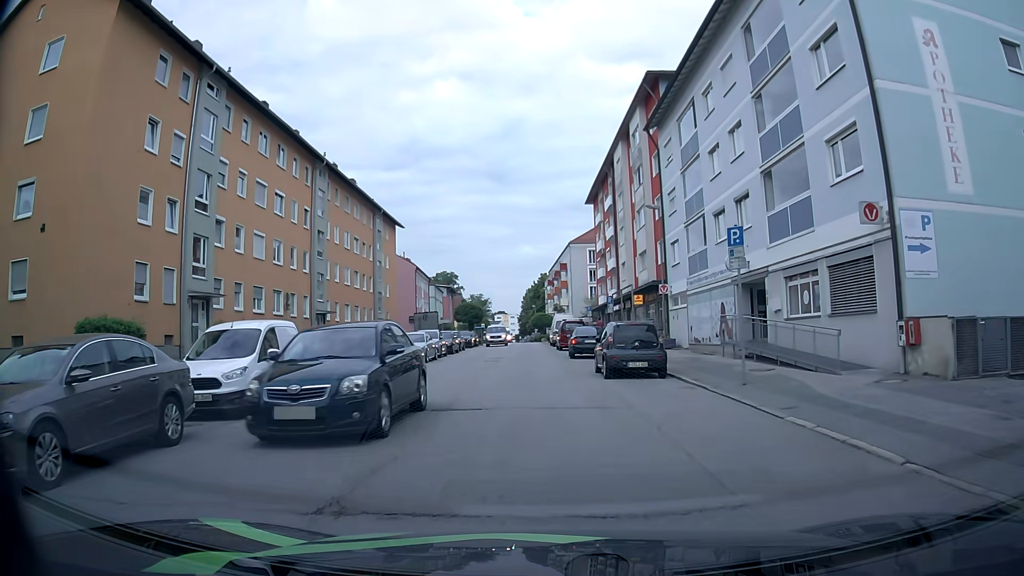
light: Day
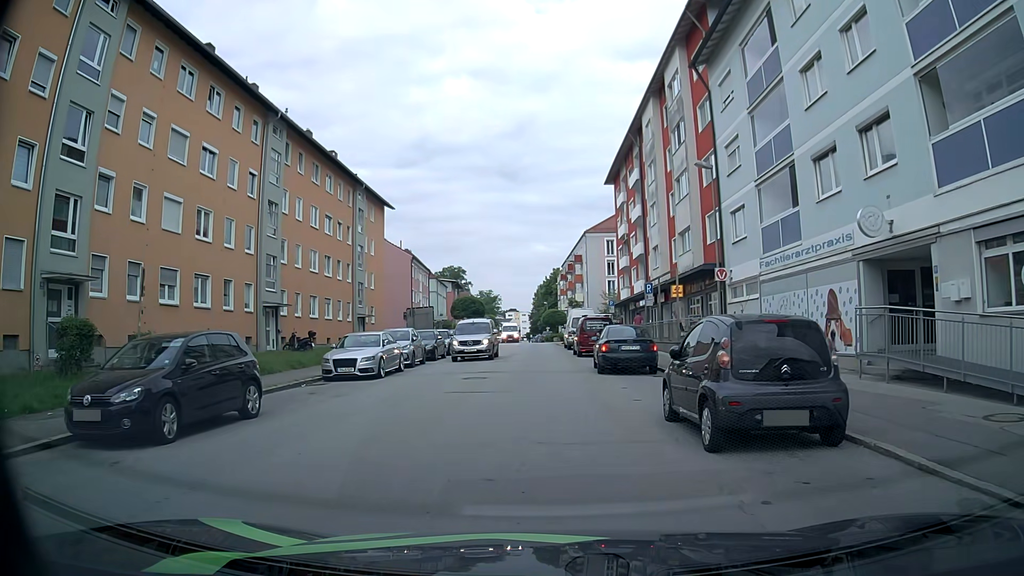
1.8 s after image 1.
(-0.1, +10.1) m; 0°
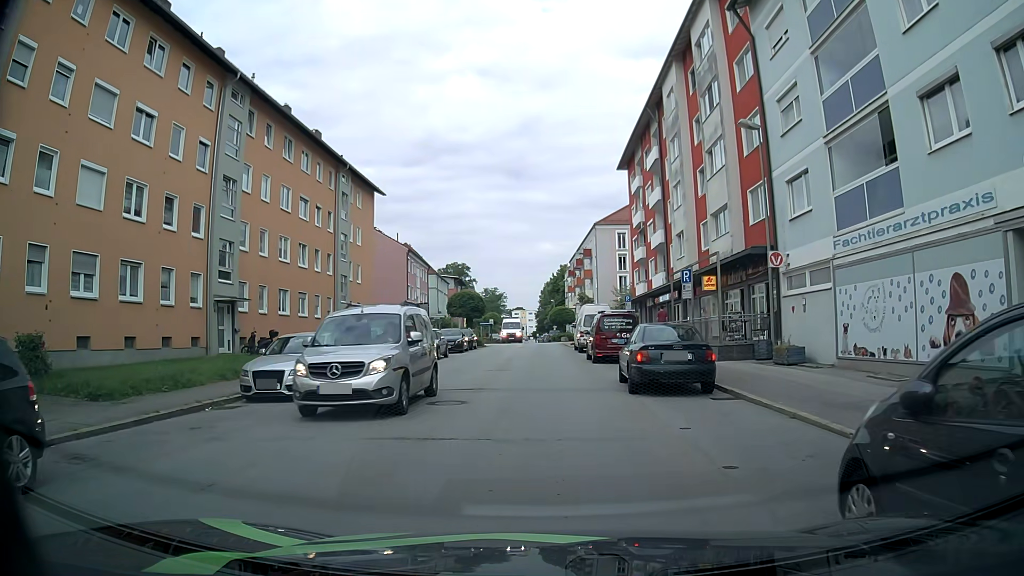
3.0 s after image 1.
(-0.1, +5.9) m; -2°
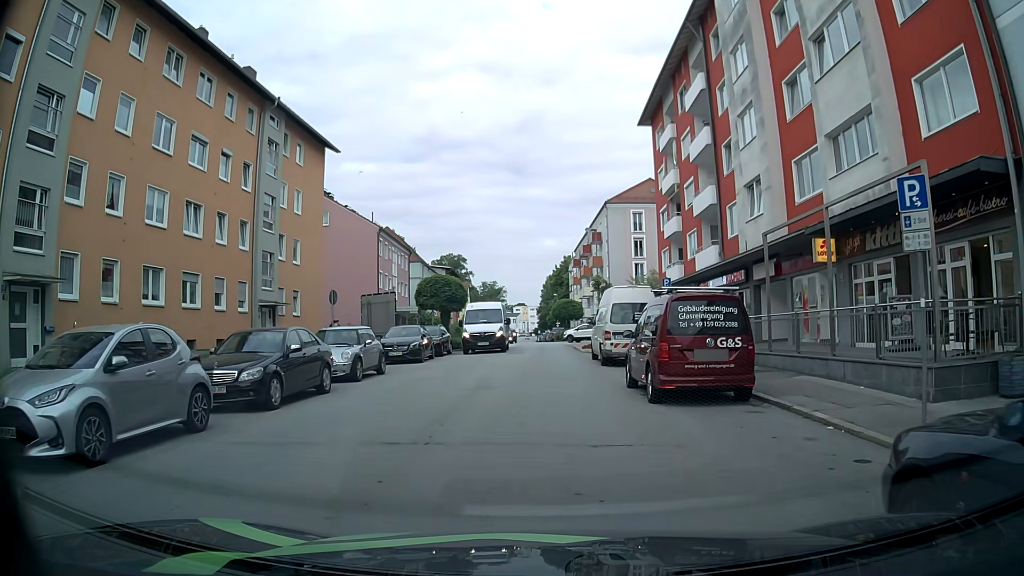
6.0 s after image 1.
(+0.2, +13.1) m; +2°
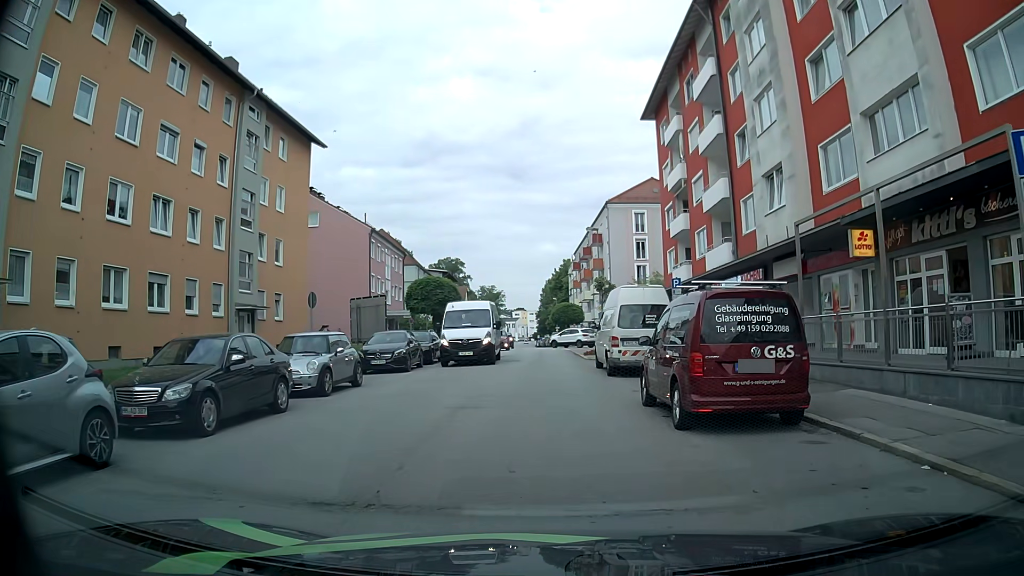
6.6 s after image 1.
(-0.1, +2.4) m; -2°
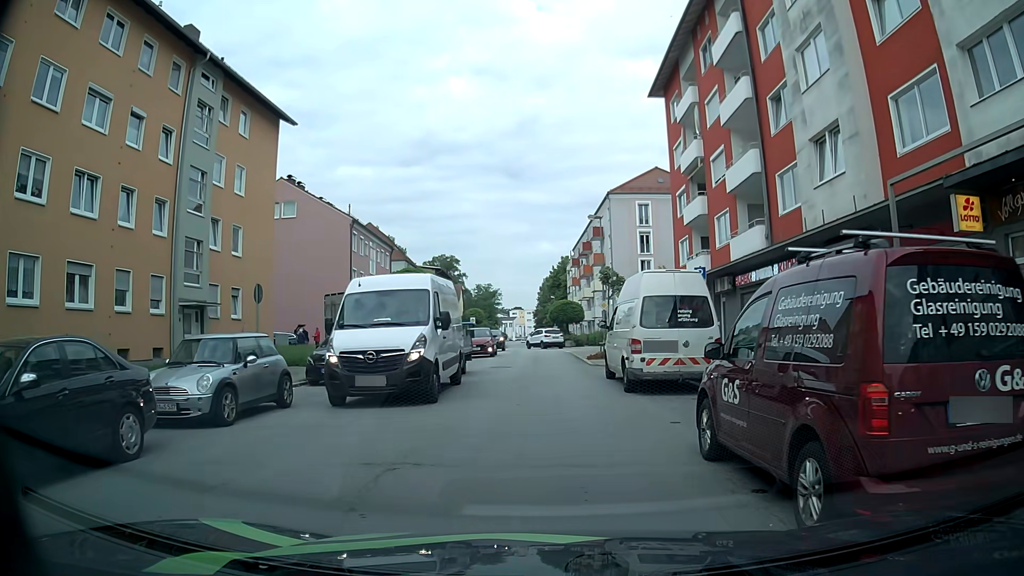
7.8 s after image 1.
(+0.1, +4.7) m; +1°
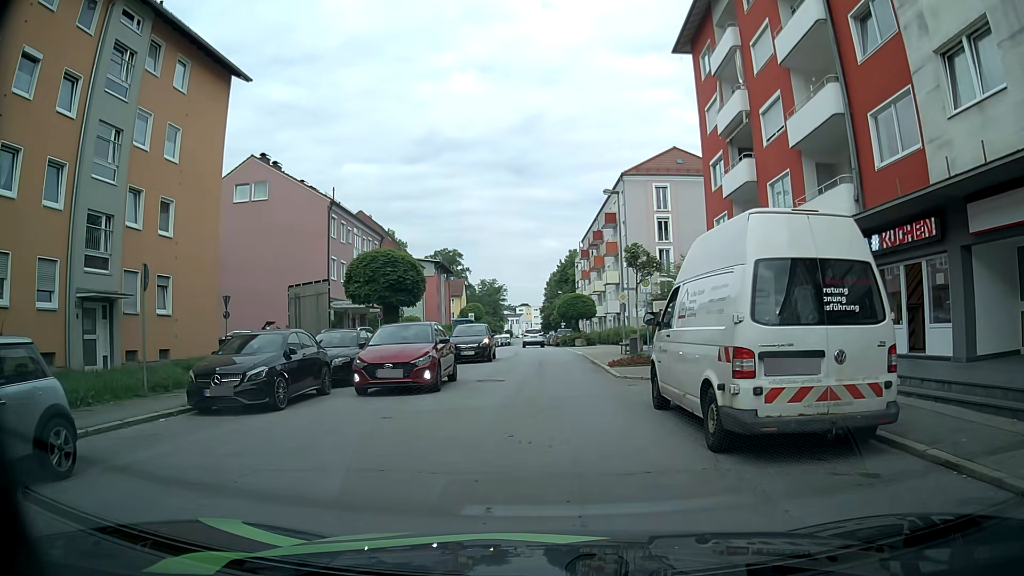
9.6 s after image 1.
(0.0, +6.8) m; +1°
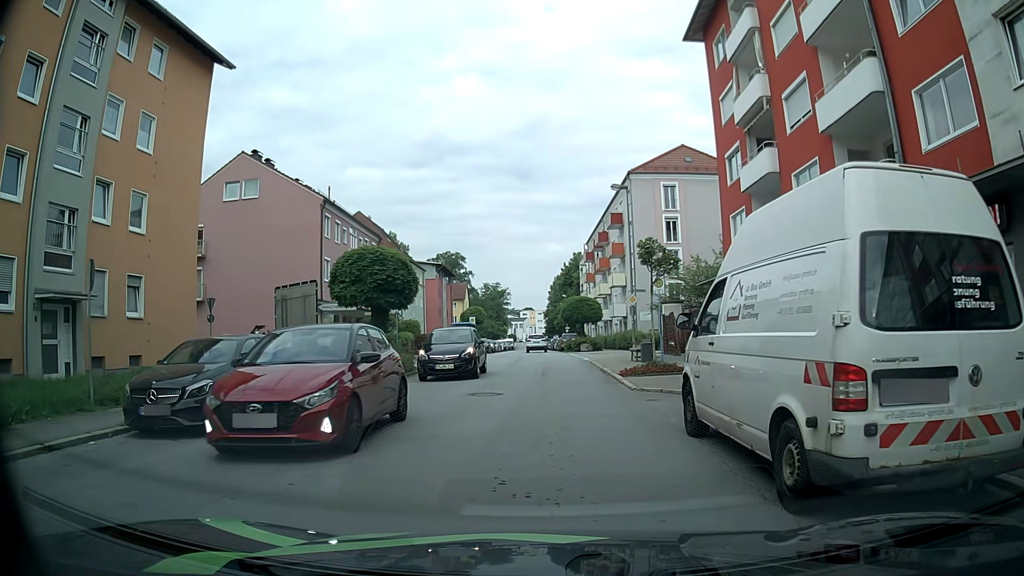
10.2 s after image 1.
(0.0, +2.2) m; +1°
